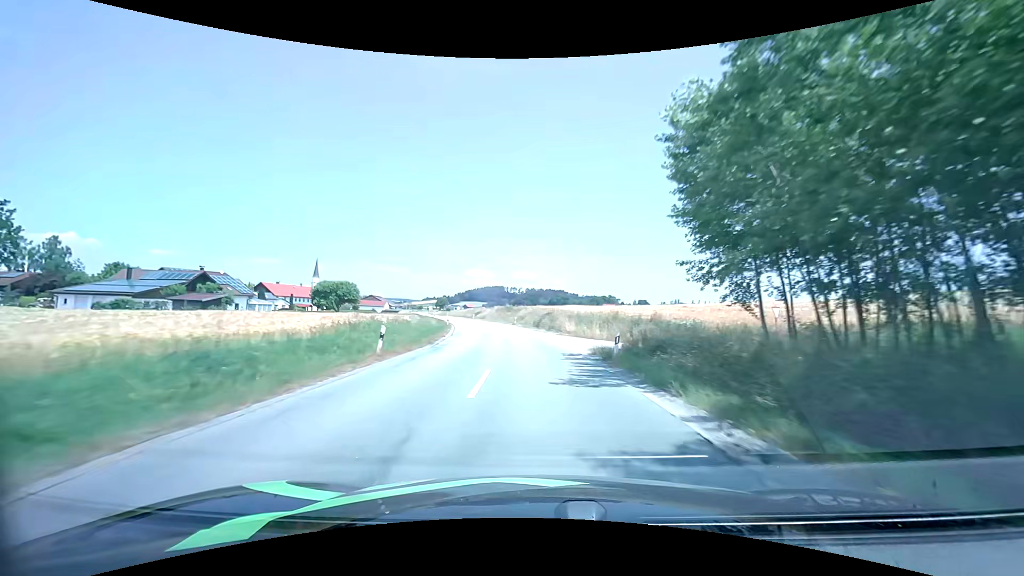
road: secondary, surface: asphalt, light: Day
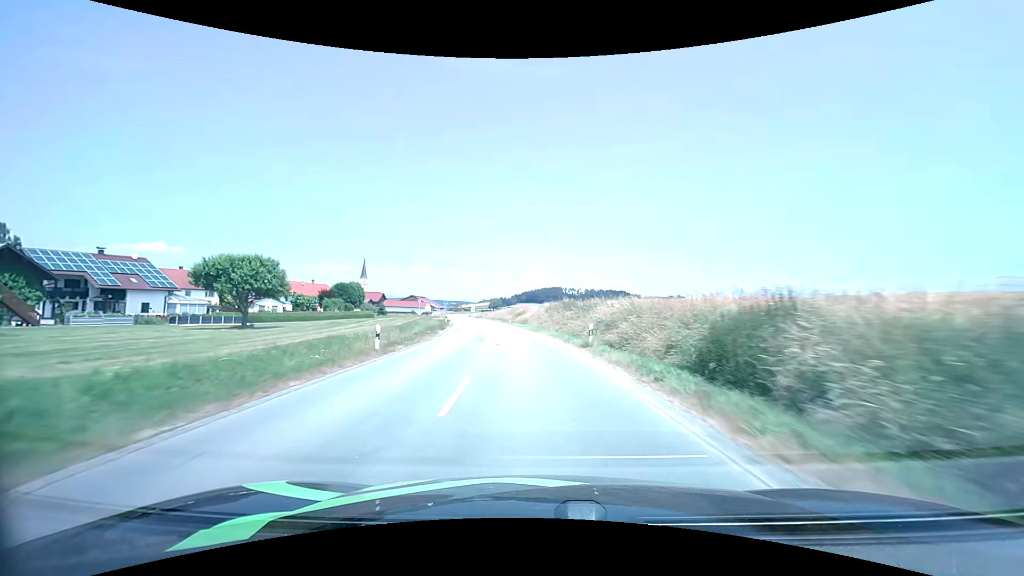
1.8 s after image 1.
(-2.5, +38.0) m; -7°
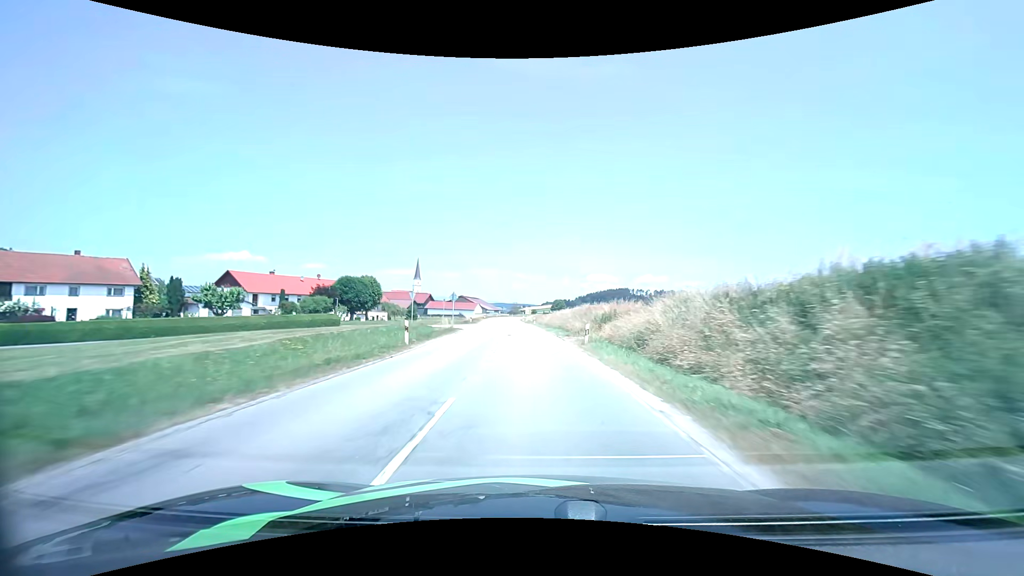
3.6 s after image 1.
(-2.5, +38.4) m; -7°
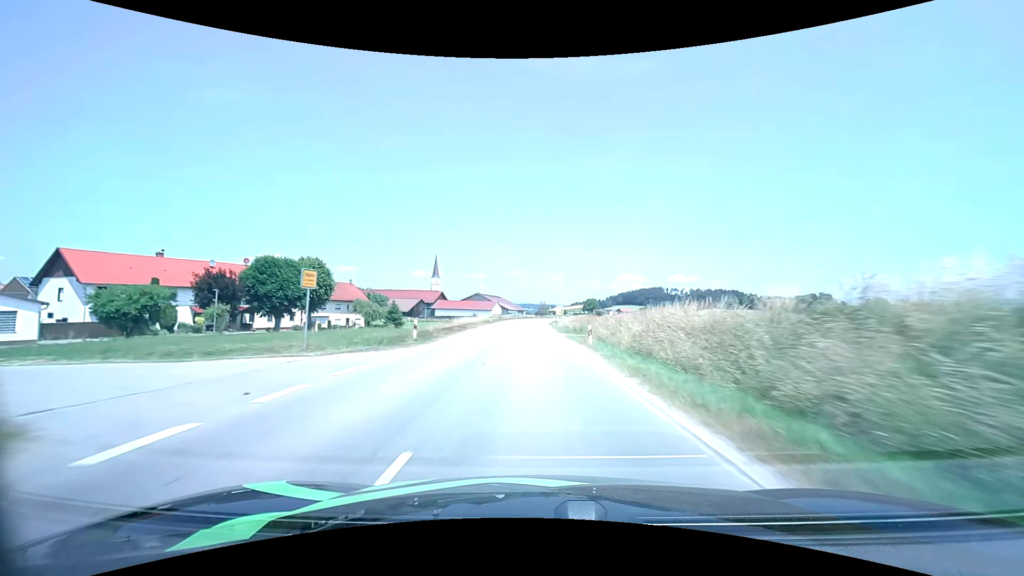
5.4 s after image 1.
(-1.5, +39.0) m; -4°
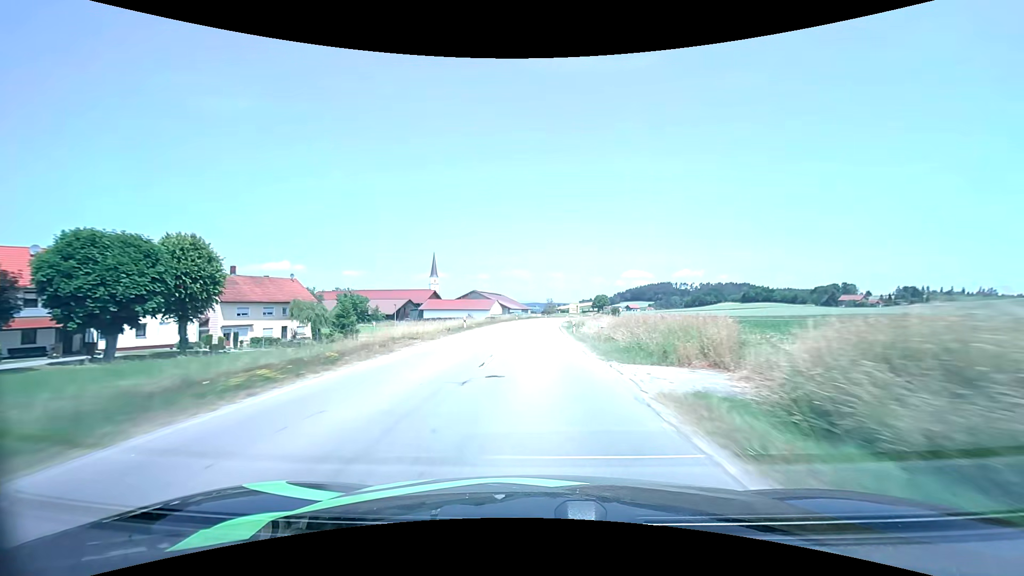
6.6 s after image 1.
(-0.1, +25.3) m; 0°
(0, +10) (0, +20) (0, +30) (0, +40) (0, +50) (+1, +60) (+1, +70) (+2, +80) (+3, +90) (+4, +100) m
